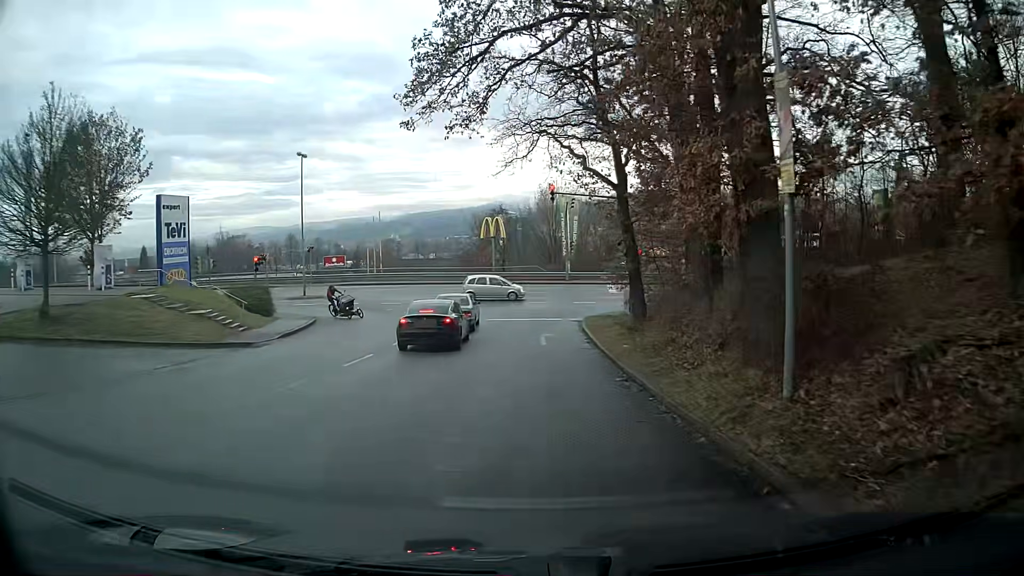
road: residential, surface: asphalt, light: Day
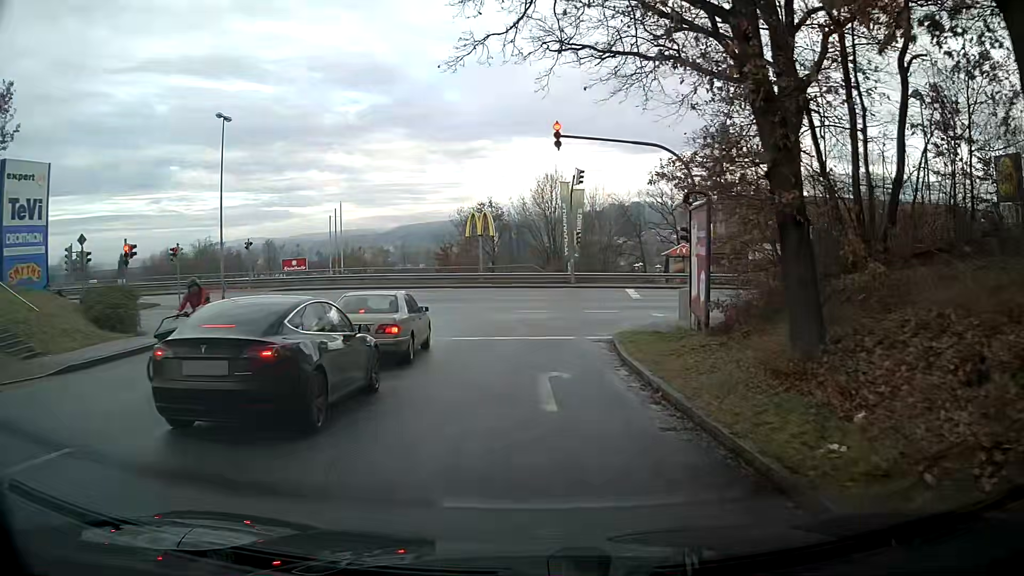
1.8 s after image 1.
(+0.4, +12.7) m; +1°
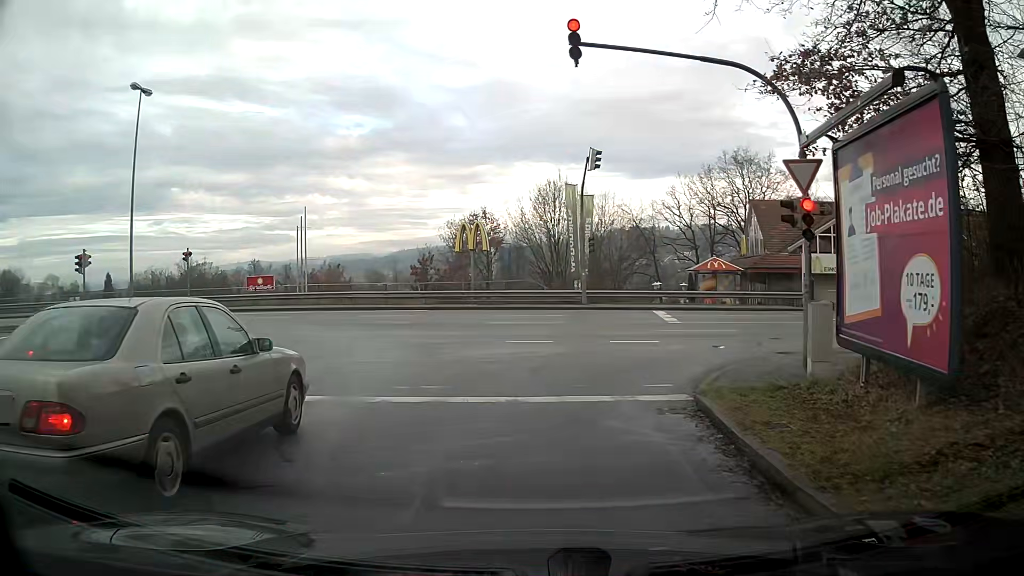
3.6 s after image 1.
(-0.1, +9.1) m; -2°
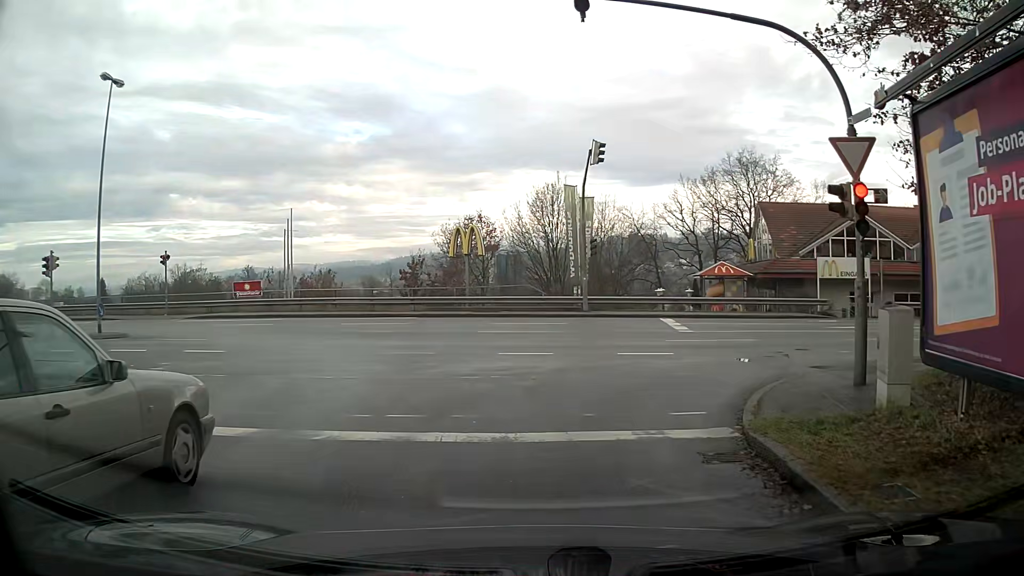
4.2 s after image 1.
(0.0, +2.3) m; 0°
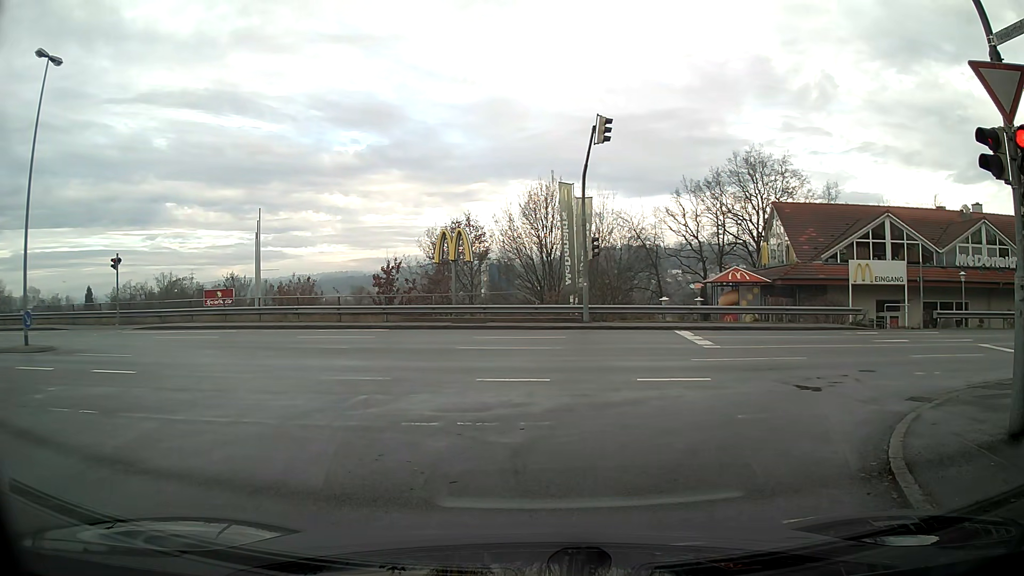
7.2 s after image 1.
(+0.1, +4.3) m; +2°
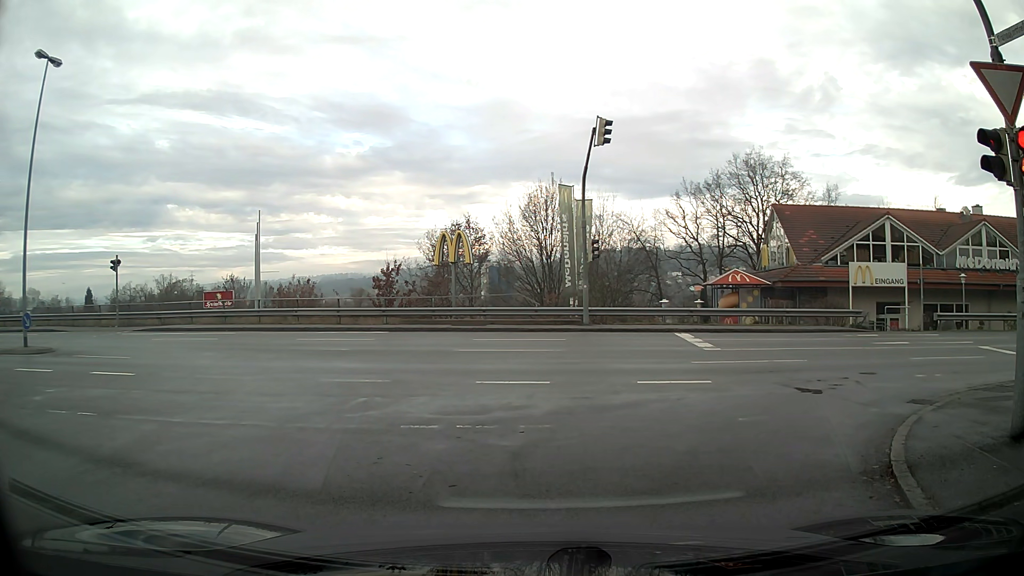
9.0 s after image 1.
(0.0, +0.1) m; 0°
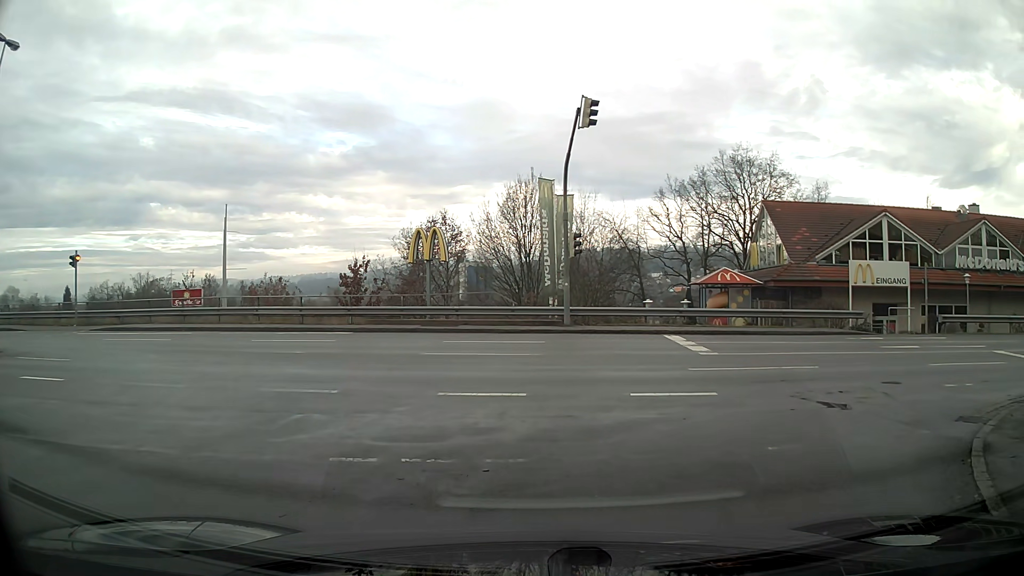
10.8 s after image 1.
(0.0, +2.1) m; +4°
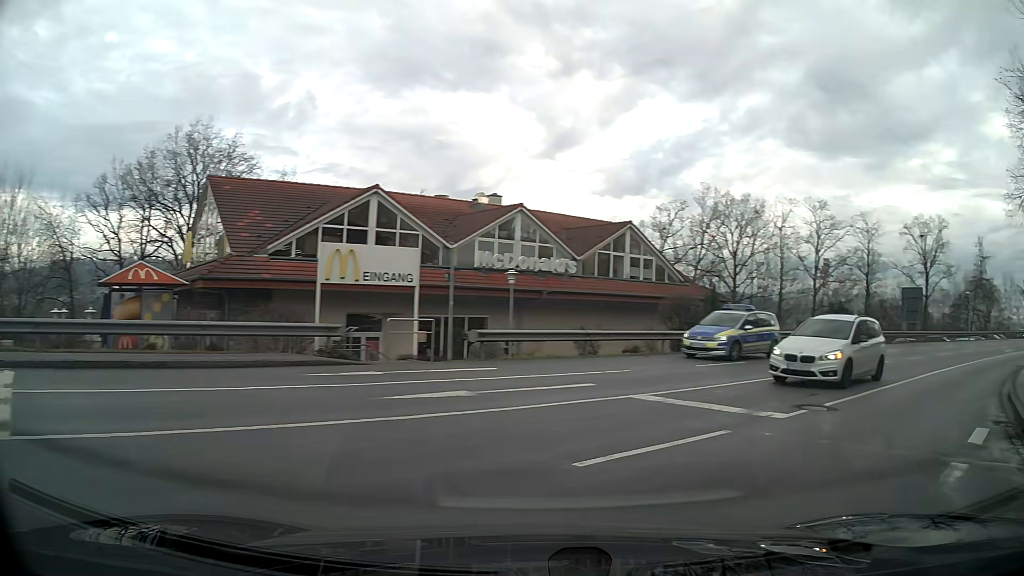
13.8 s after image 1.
(+3.9, +10.2) m; +52°
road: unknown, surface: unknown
